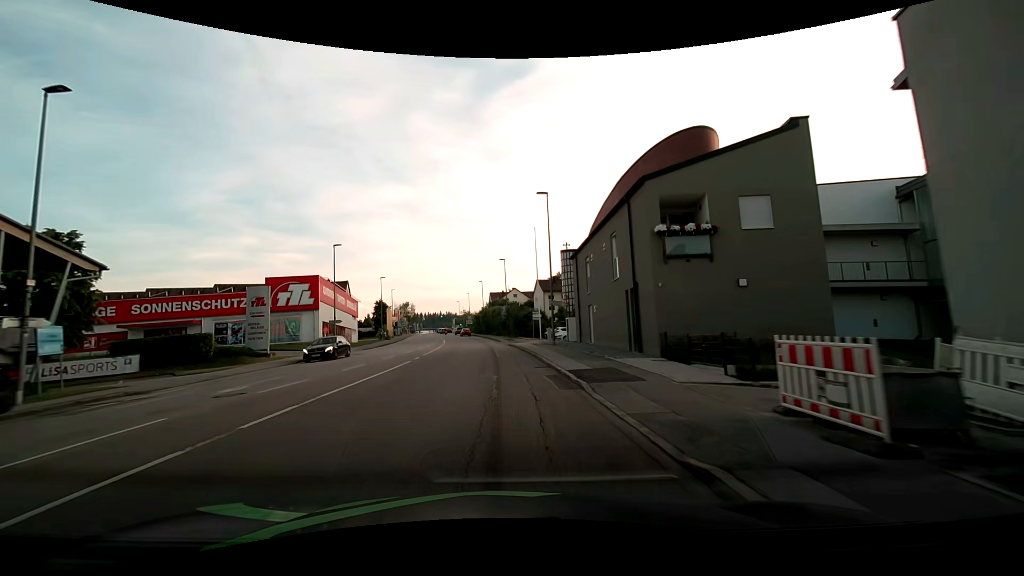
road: tertiary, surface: asphalt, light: Day
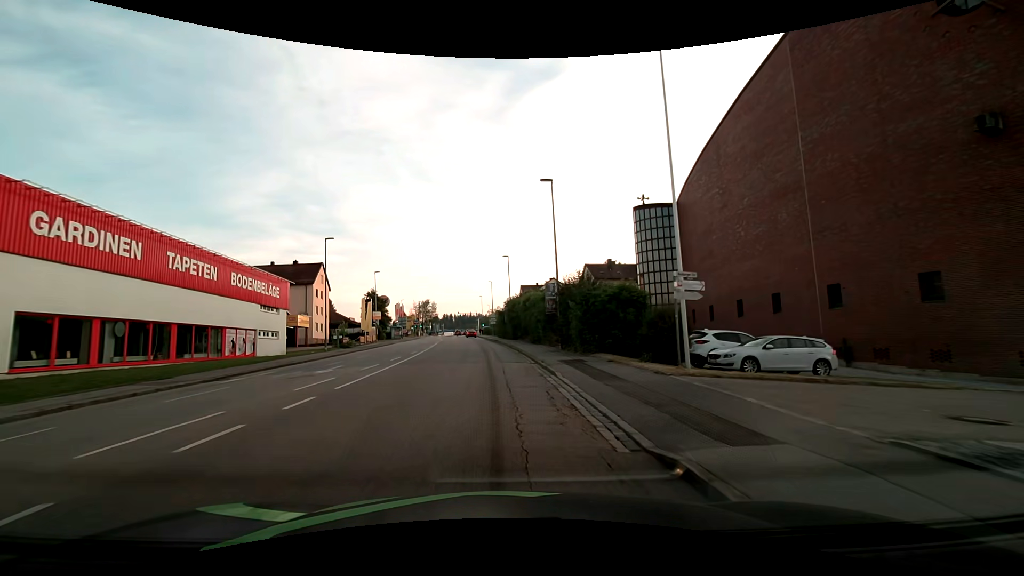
(-1.3, +36.3) m; -4°
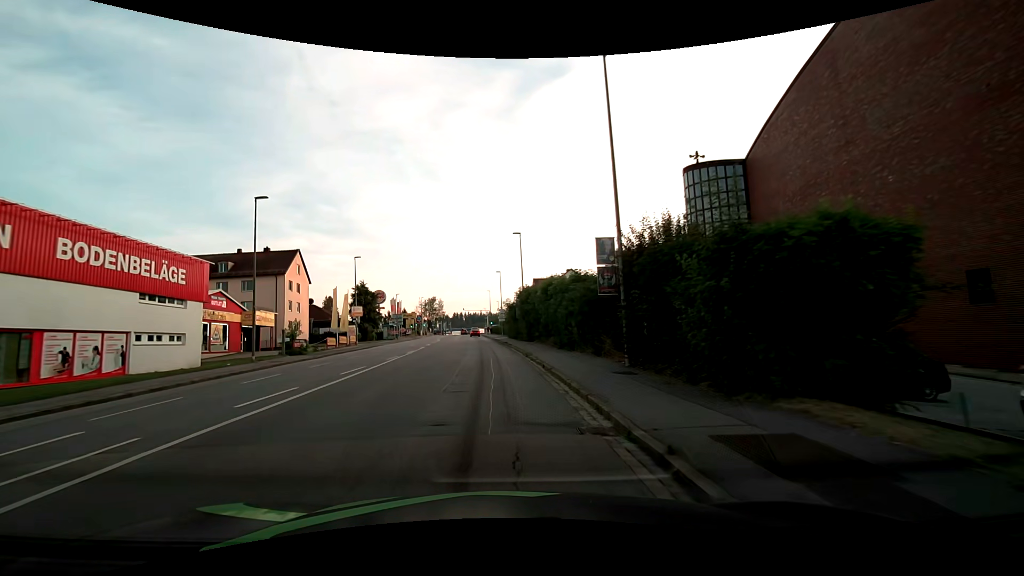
(-0.2, +14.3) m; -2°
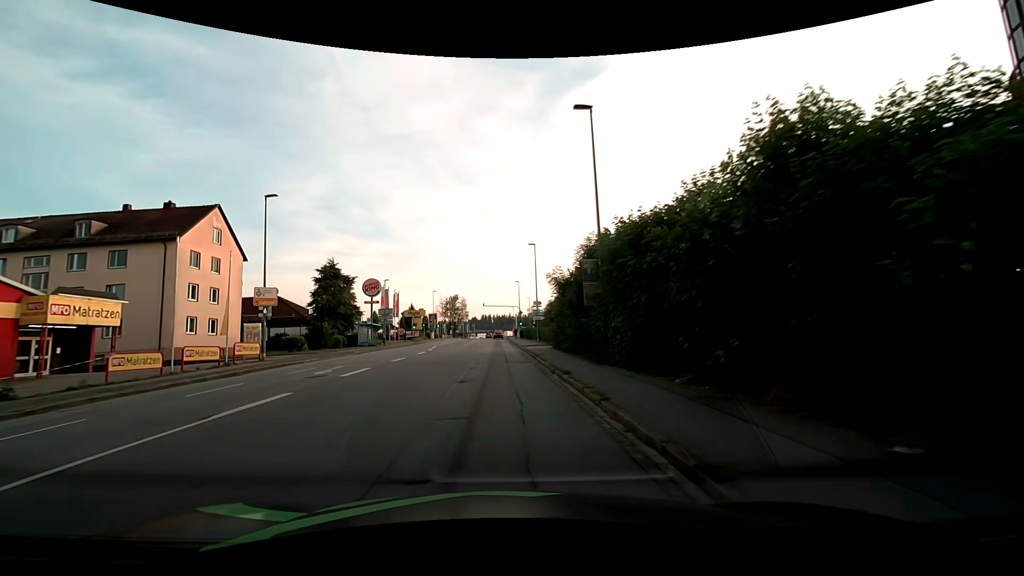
(-0.8, +28.3) m; -2°
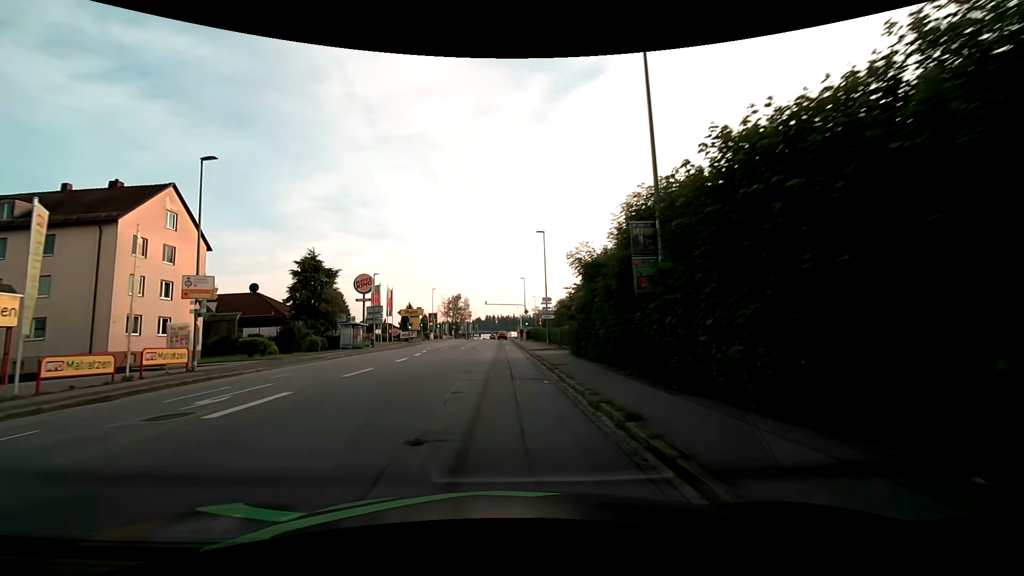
(-0.1, +7.1) m; -1°
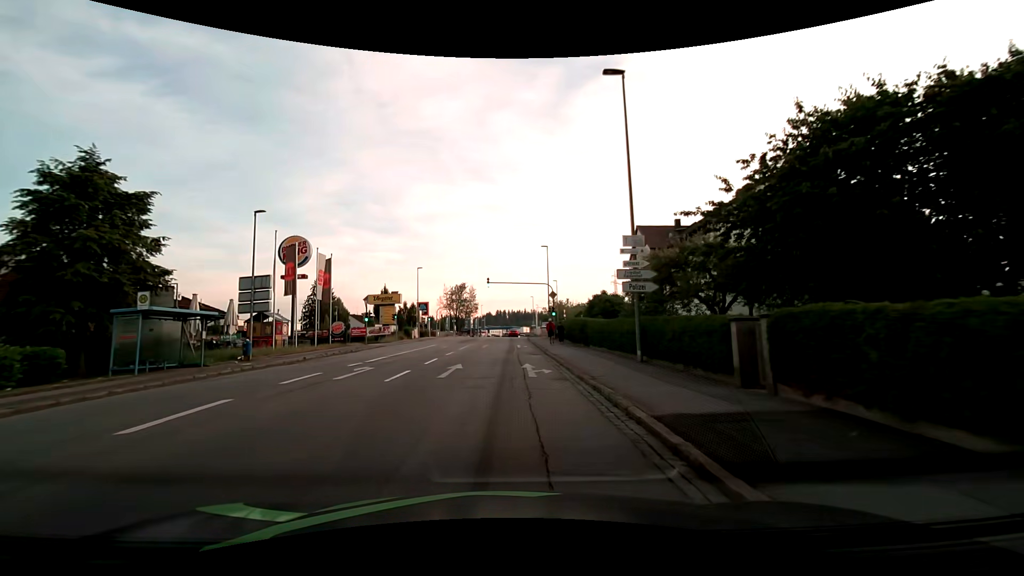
(-0.5, +28.1) m; -2°
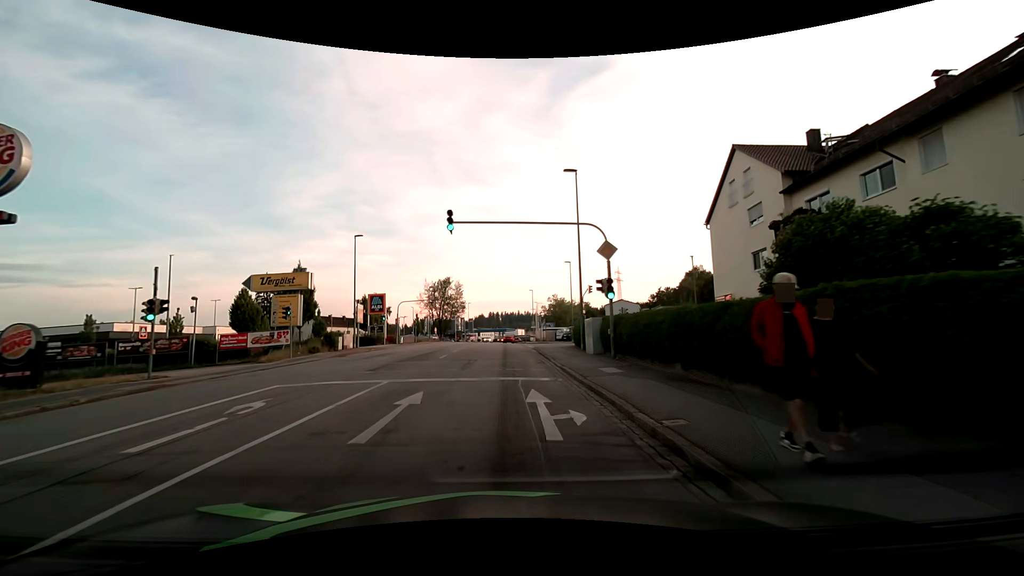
(+0.2, +27.5) m; +1°
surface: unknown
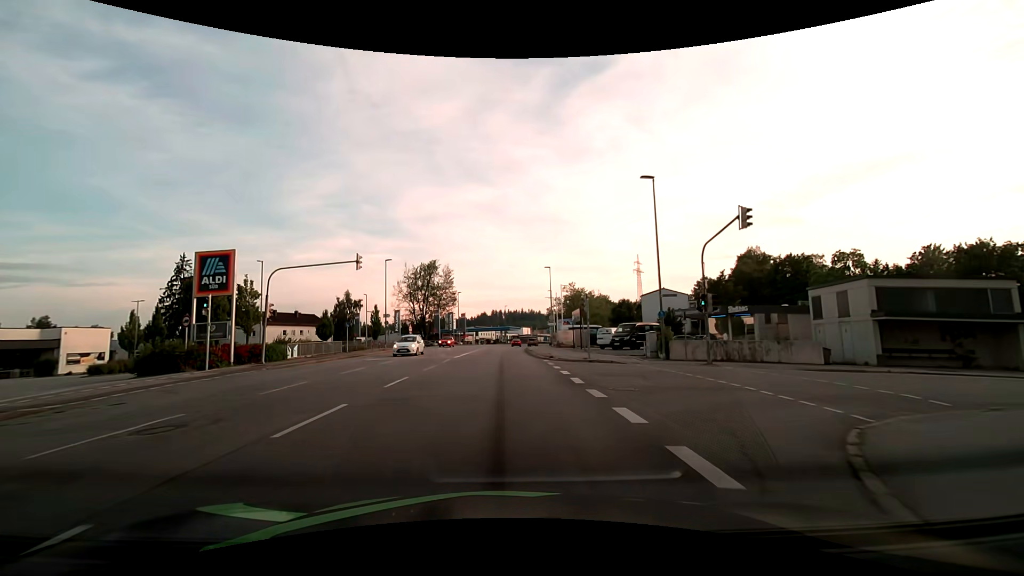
(-0.2, +34.8) m; -1°
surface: asphalt
(0, +10) (0, +20) (0, +30) (0, +40) (0, +50) (+1, +60) (+1, +70) (+2, +80) (+3, +90) (+5, +100) m
